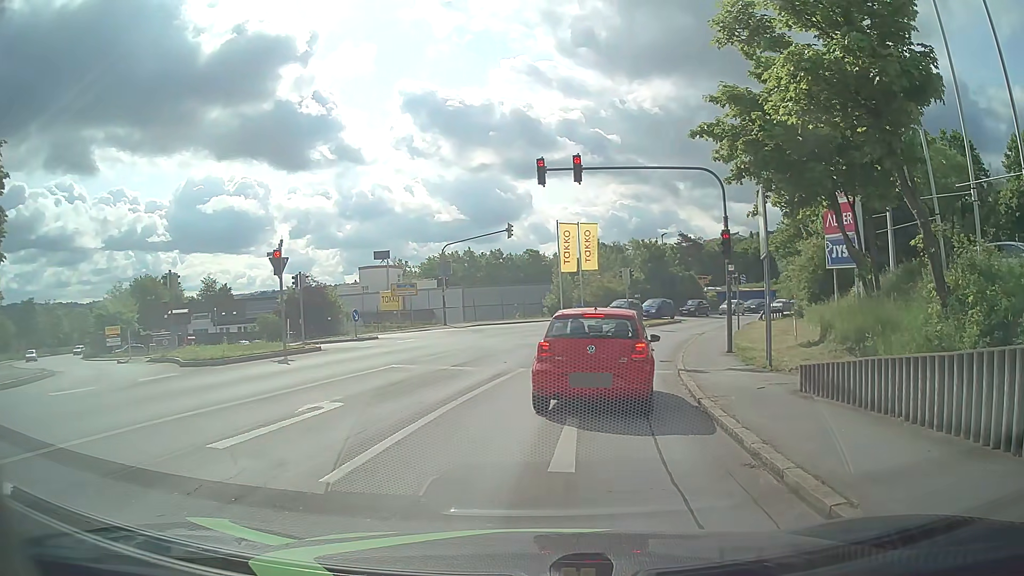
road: tertiary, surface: asphalt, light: Day
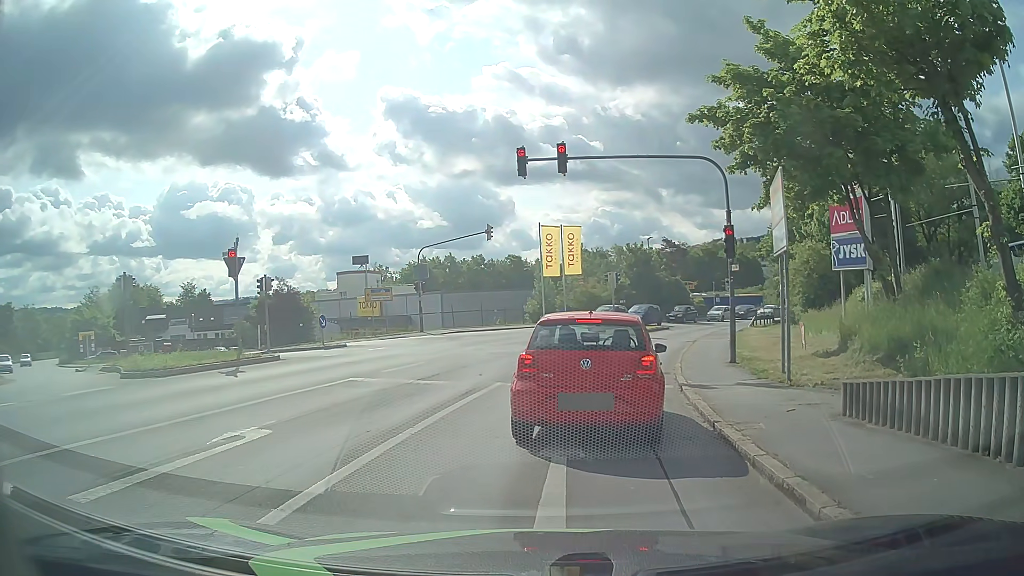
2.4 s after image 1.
(0.0, +2.2) m; 0°
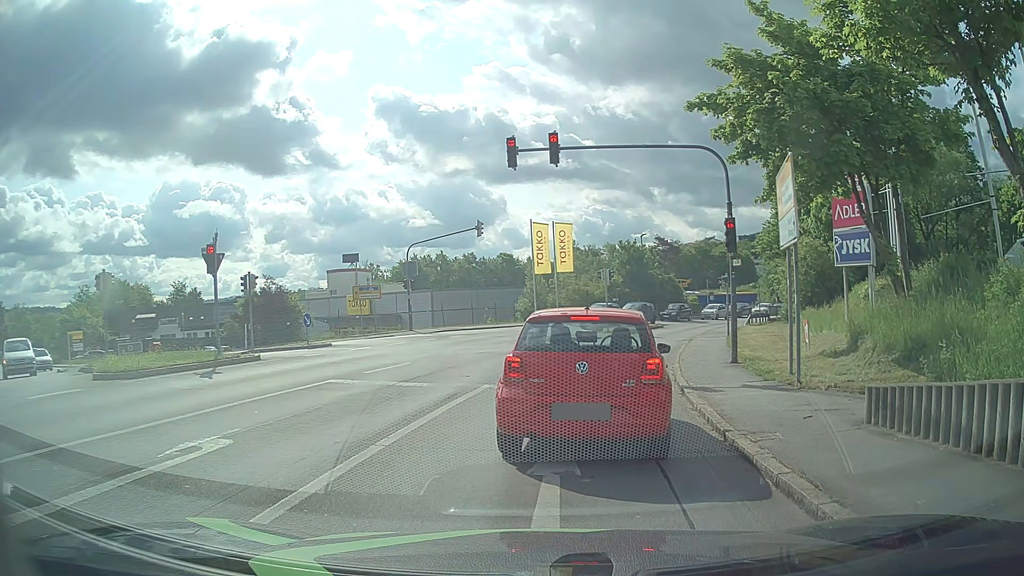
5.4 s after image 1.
(0.0, +0.9) m; 0°
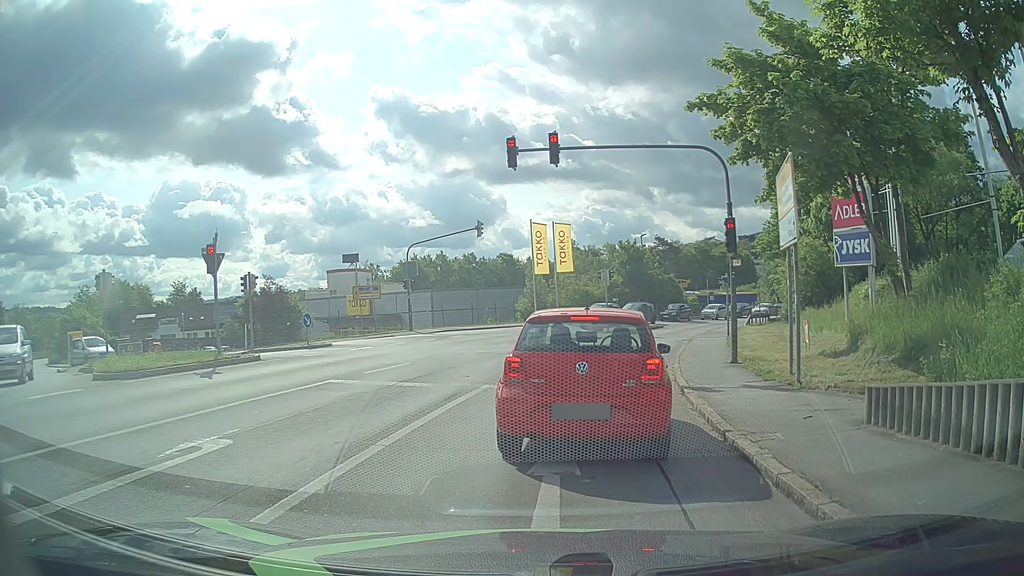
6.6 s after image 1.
(0.0, 0.0) m; 0°
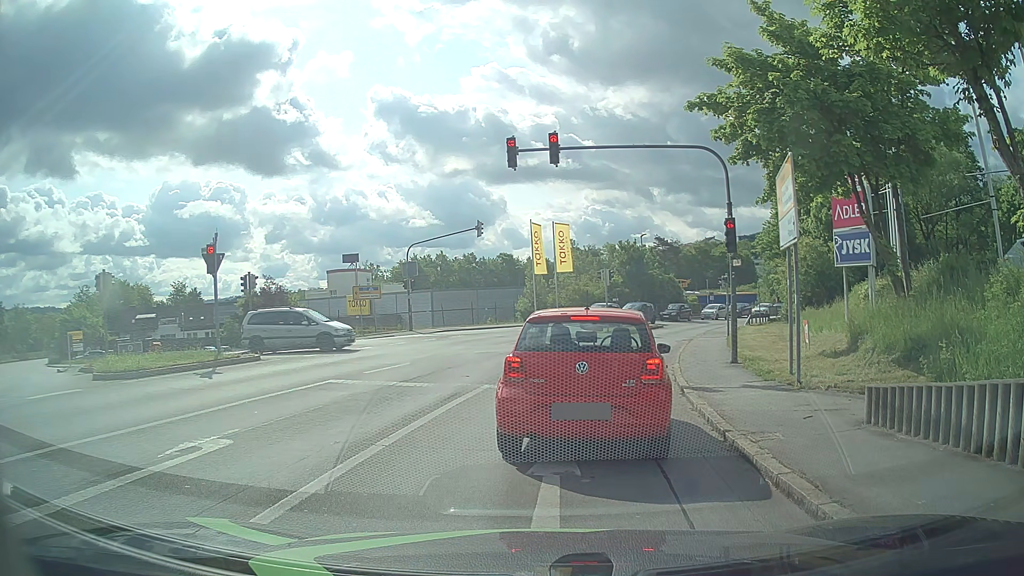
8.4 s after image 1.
(0.0, 0.0) m; 0°
(0, +10) (+2, +20) (+4, +30) (+7, +39) (+11, +48) (+16, +57) (+22, +65) (+28, +73) (+35, +80) (+41, +88) m
